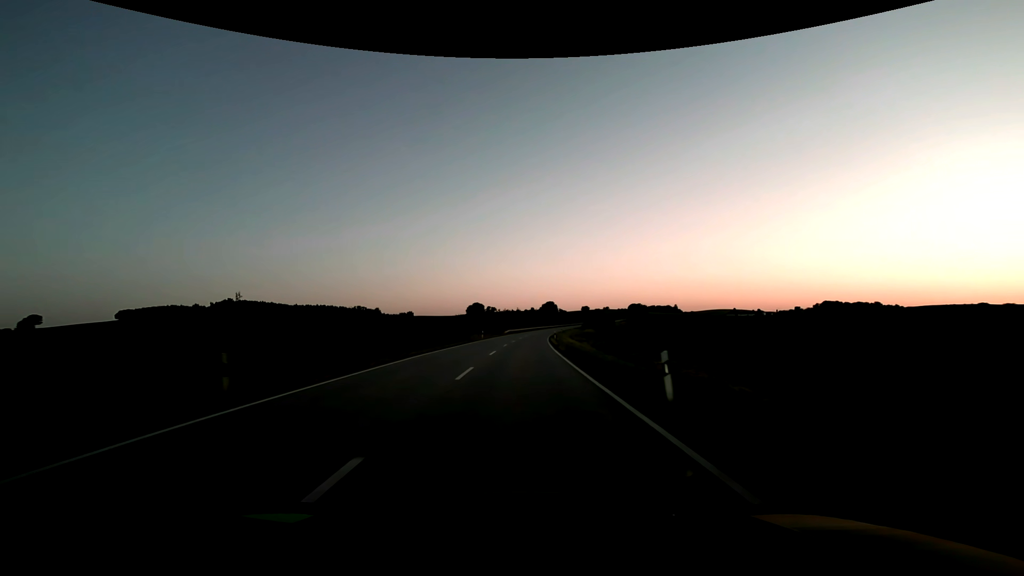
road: secondary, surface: asphalt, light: Sunrise
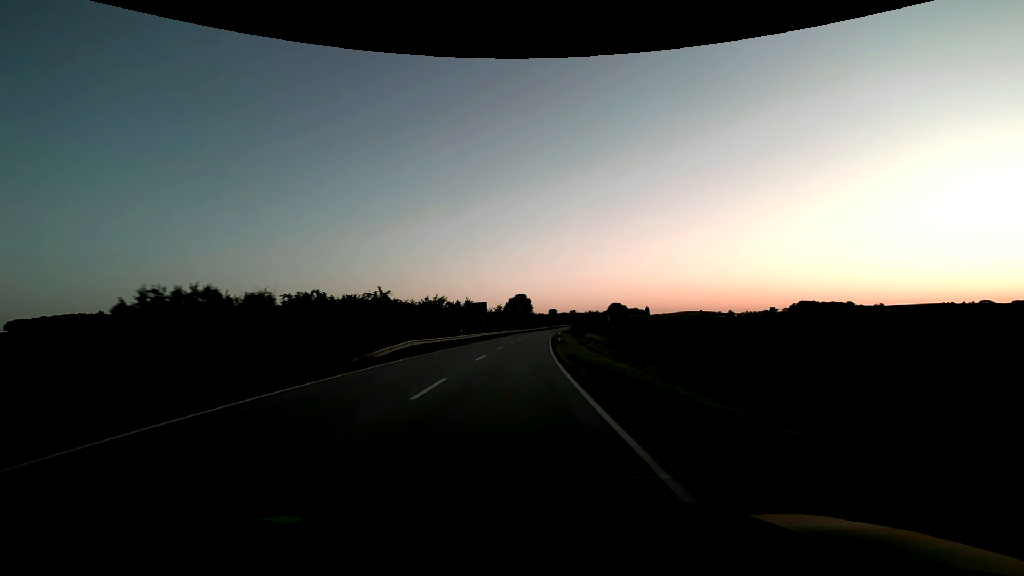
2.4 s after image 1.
(+2.4, +63.3) m; +4°
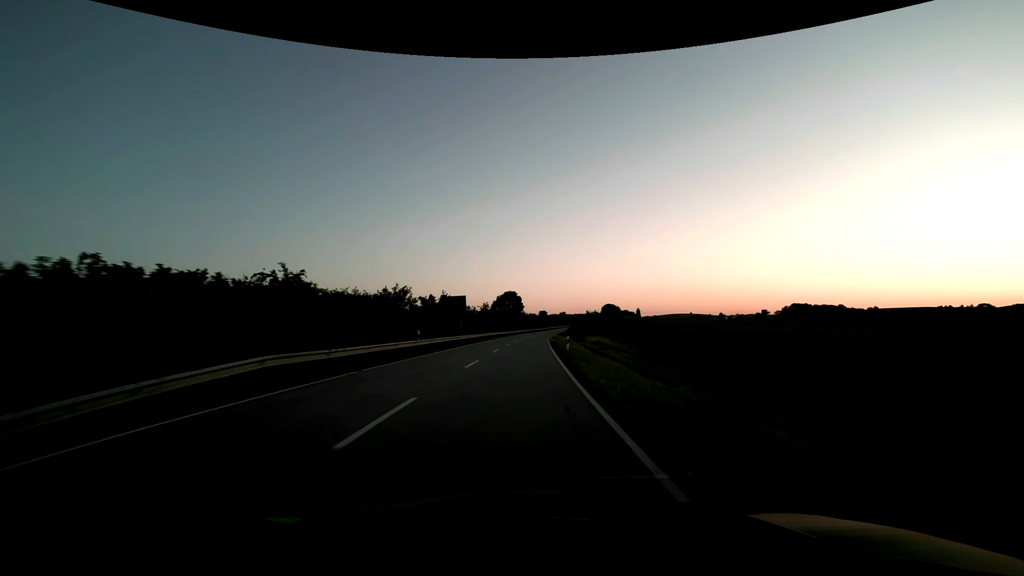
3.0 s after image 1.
(+0.1, +15.8) m; +1°
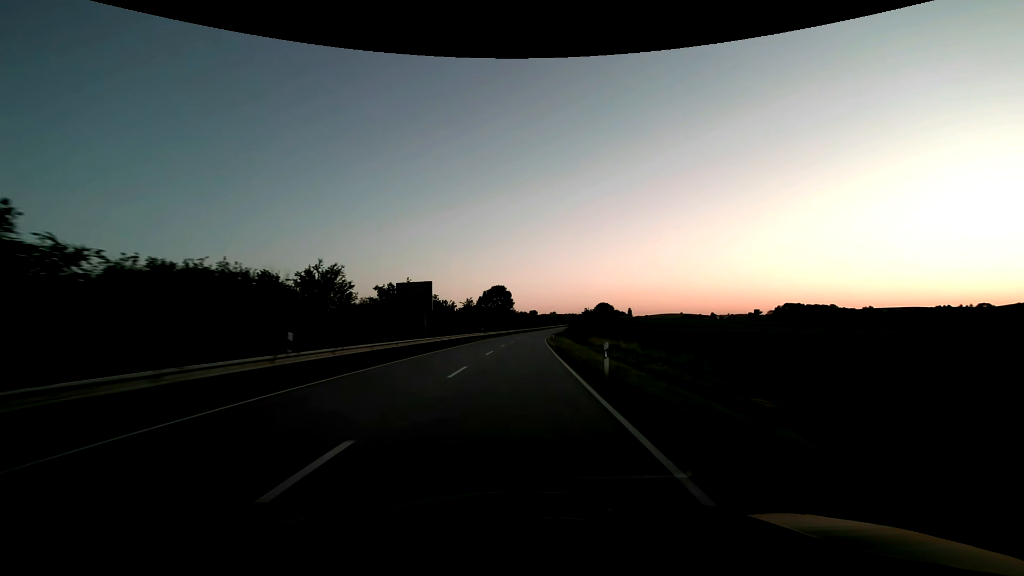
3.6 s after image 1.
(+0.2, +15.8) m; +1°
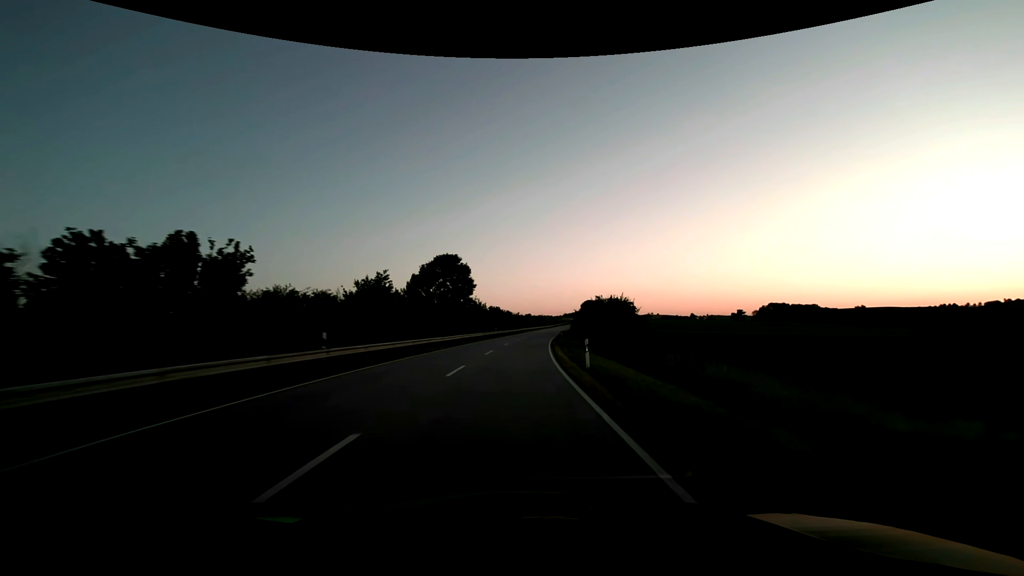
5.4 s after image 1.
(+1.3, +47.3) m; +3°
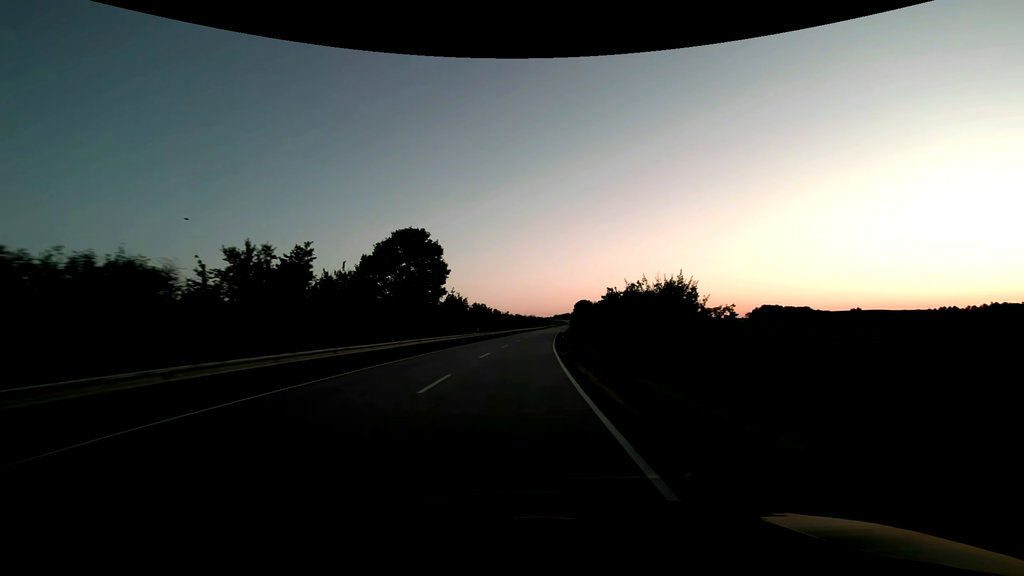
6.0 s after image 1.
(+0.1, +15.8) m; +1°
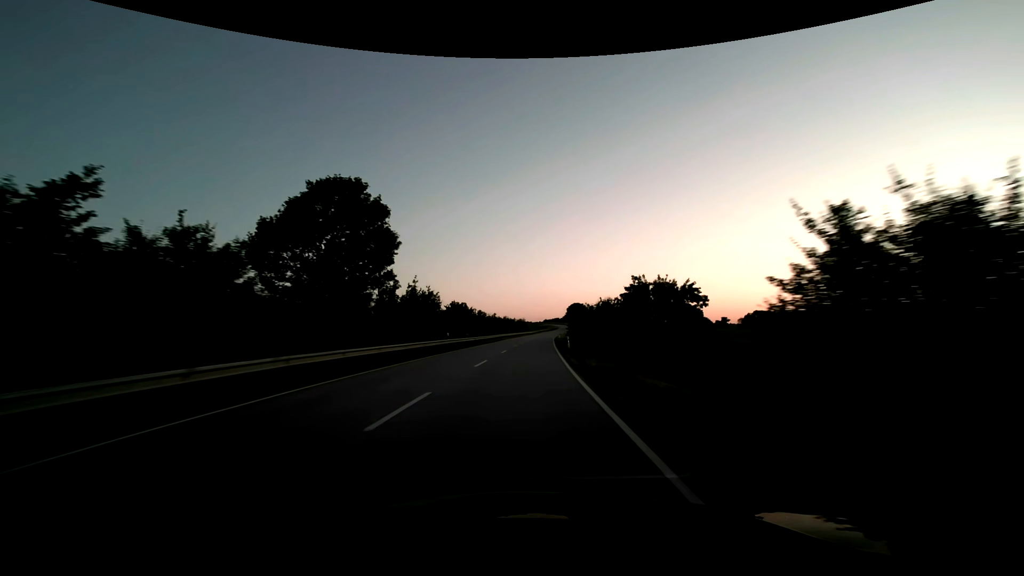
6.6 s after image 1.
(+0.2, +15.8) m; +1°
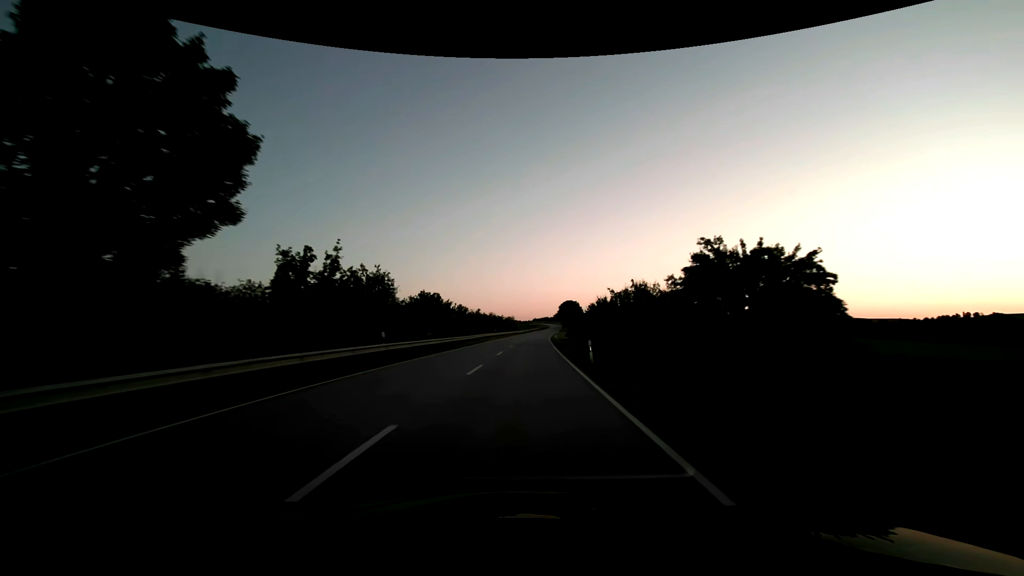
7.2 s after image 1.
(+0.2, +15.8) m; +1°
(0, +10) (0, +20) (+1, +30) (+1, +40) (+2, +50) (+2, +60) (+3, +70) (+4, +80) (+5, +90) (+5, +100) m
